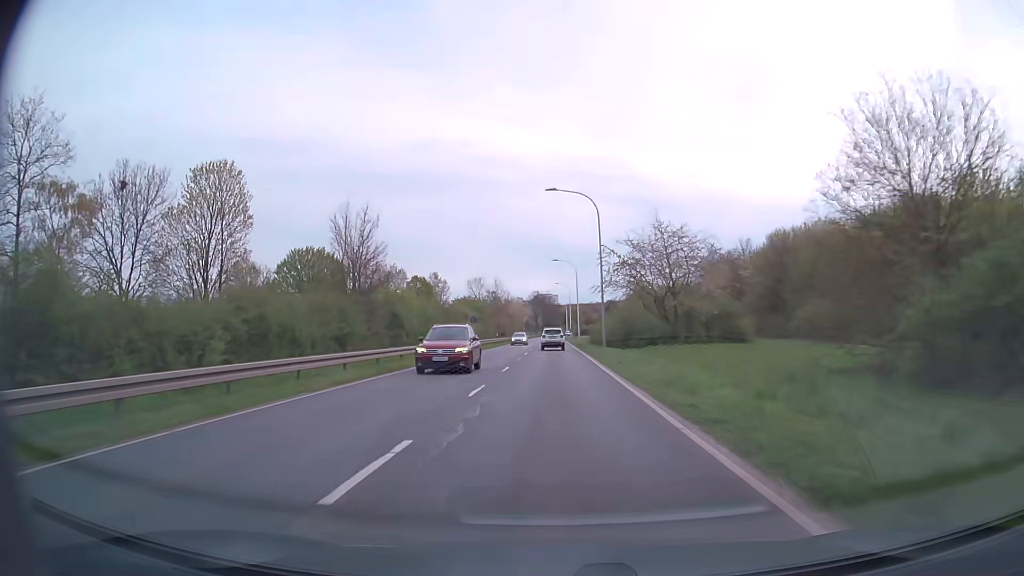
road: secondary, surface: asphalt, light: Day
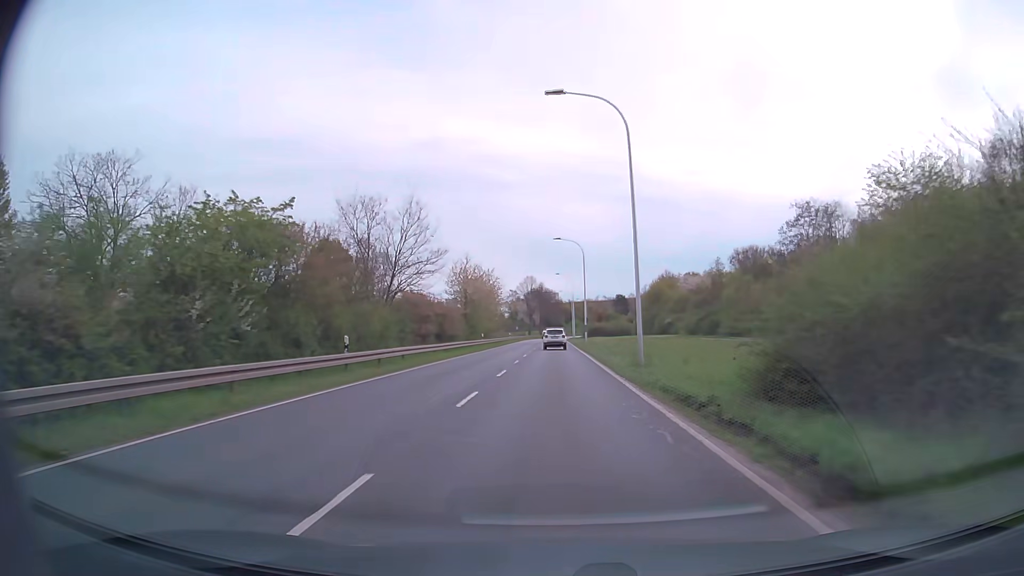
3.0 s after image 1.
(0.0, +56.2) m; 0°
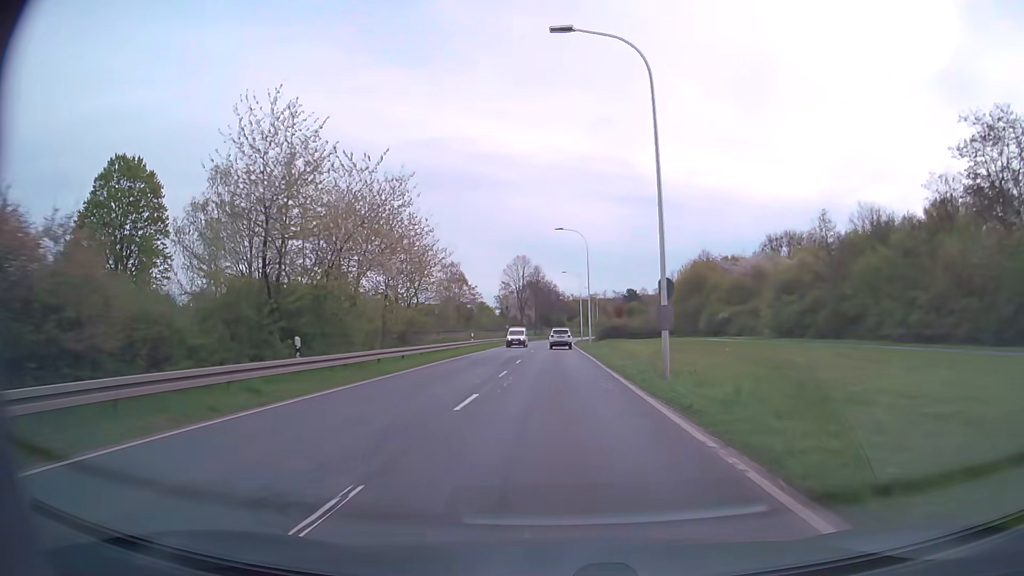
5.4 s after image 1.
(0.0, +44.4) m; 0°
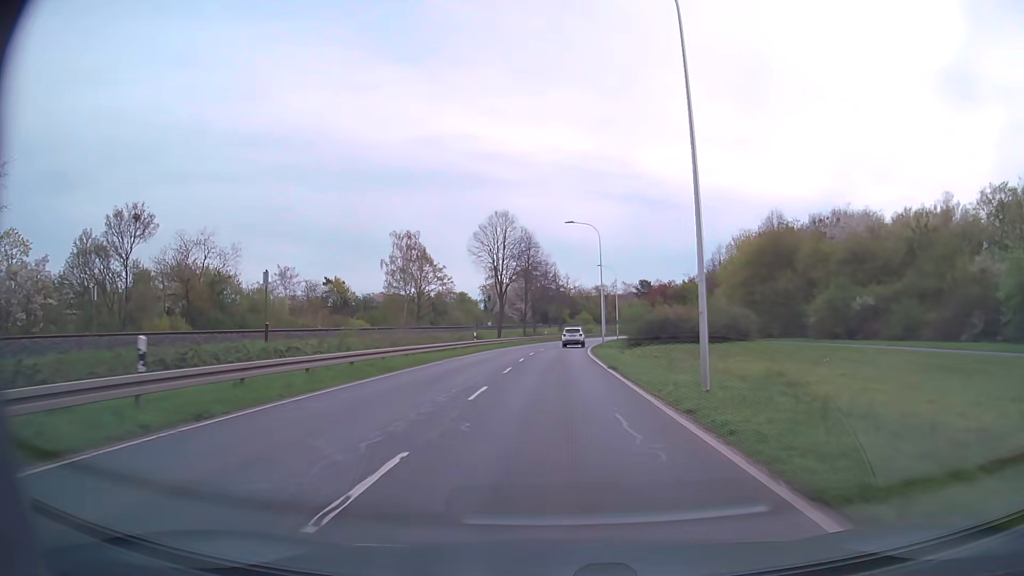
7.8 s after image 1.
(0.0, +43.5) m; 0°
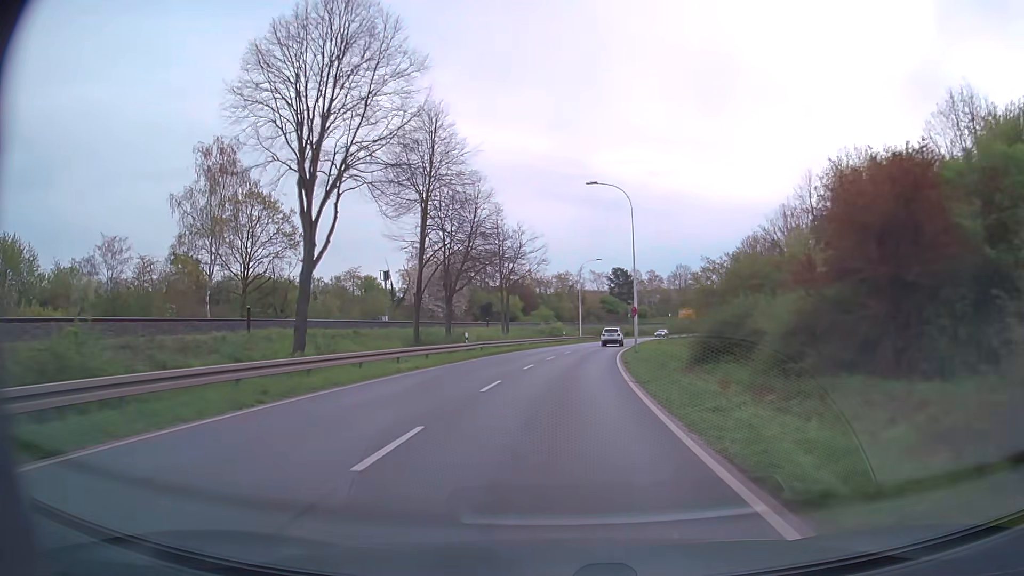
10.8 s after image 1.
(+0.9, +52.1) m; +4°
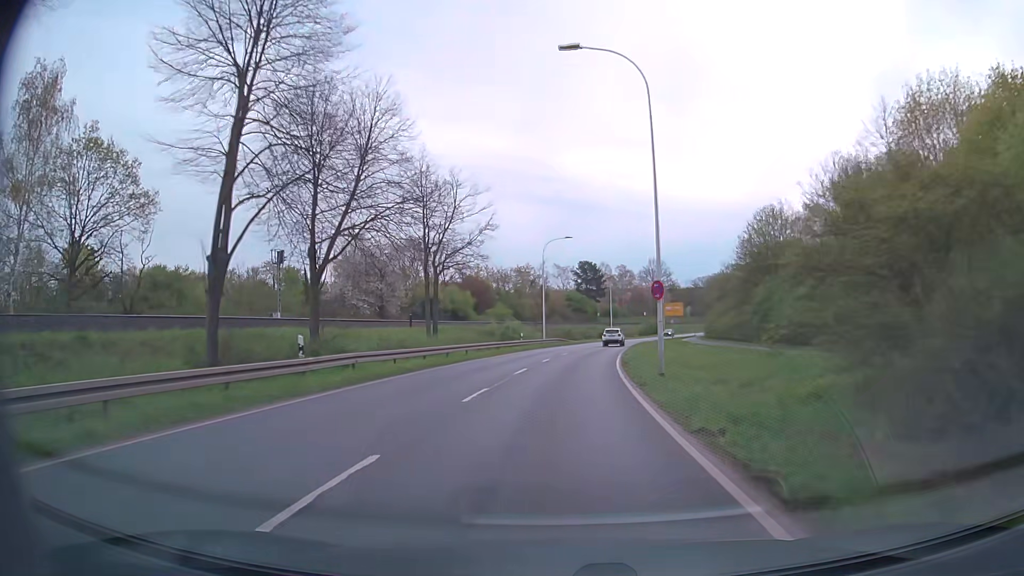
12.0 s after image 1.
(+0.6, +20.1) m; +3°
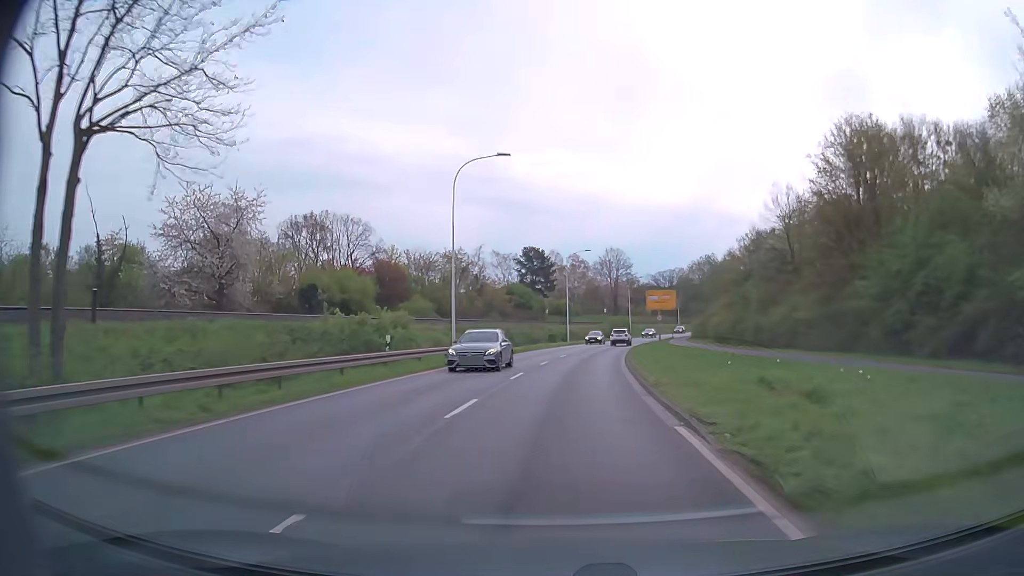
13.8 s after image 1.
(+1.1, +29.5) m; +4°
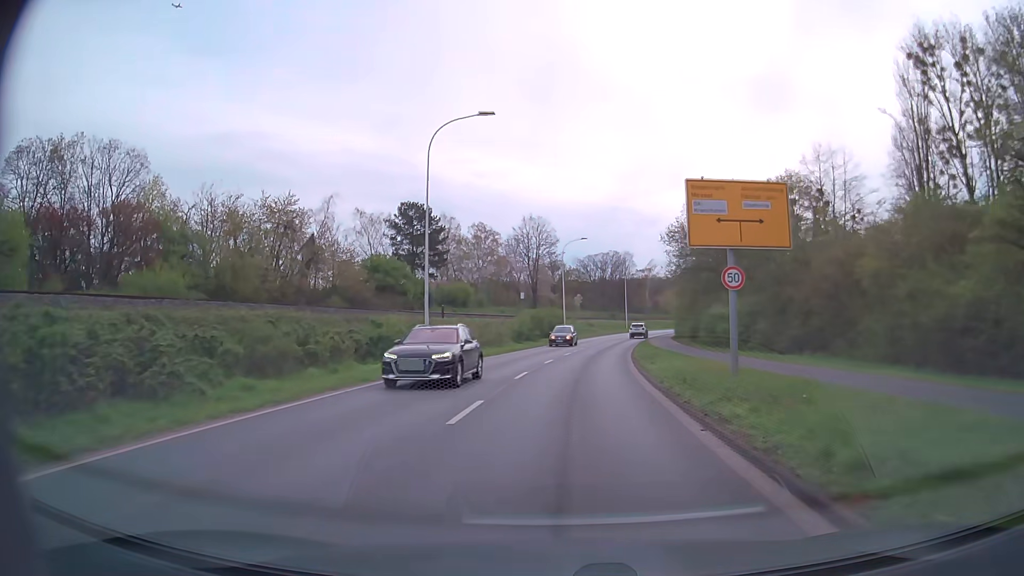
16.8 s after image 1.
(+3.0, +45.5) m; +8°
(0, +10) (0, +20) (+1, +30) (+2, +40) (+3, +50) (+5, +60) (+7, +69) (+9, +79) (+12, +89) (+15, +98) m
